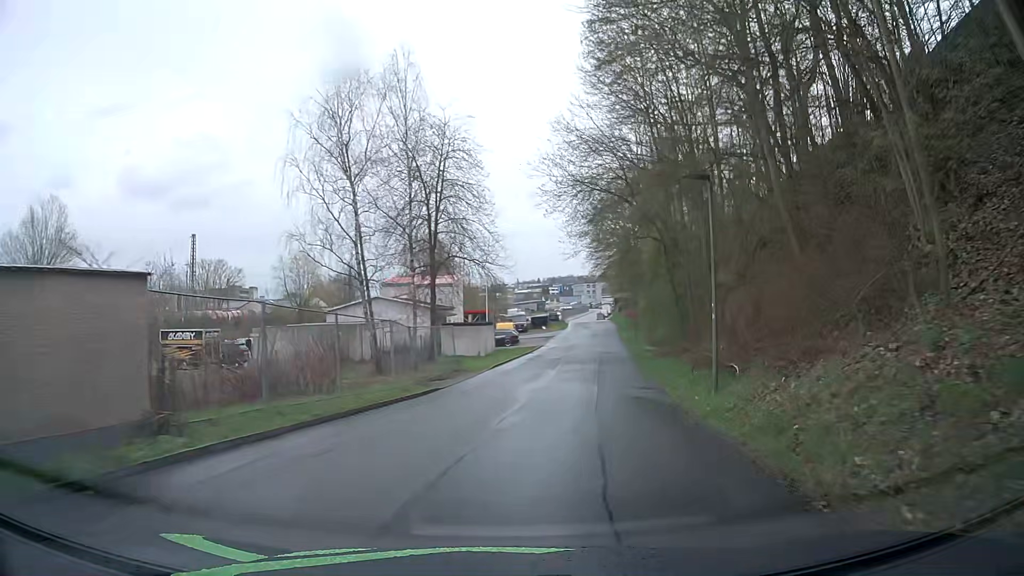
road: residential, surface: asphalt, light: Day
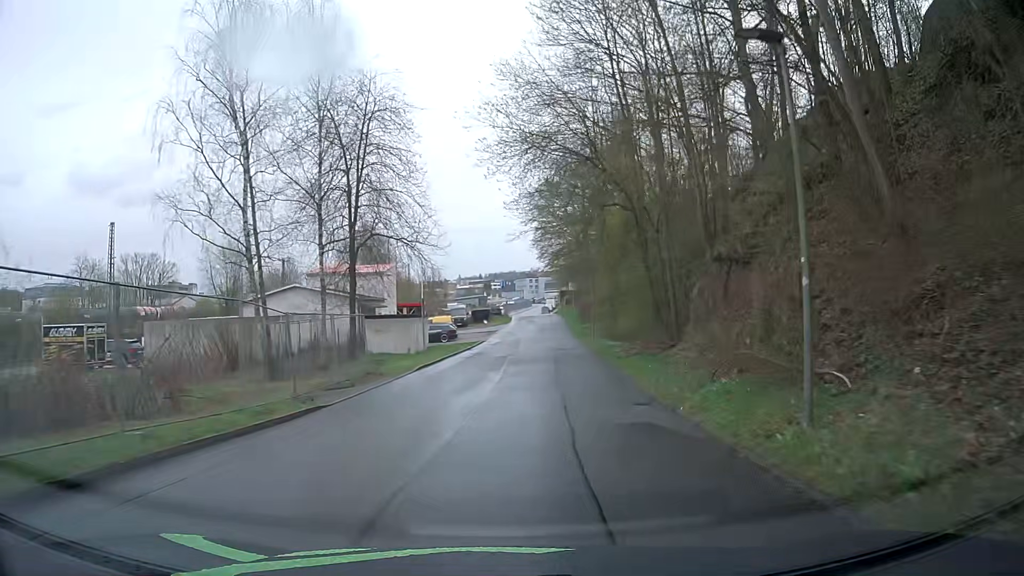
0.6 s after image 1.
(+0.3, +7.1) m; +5°
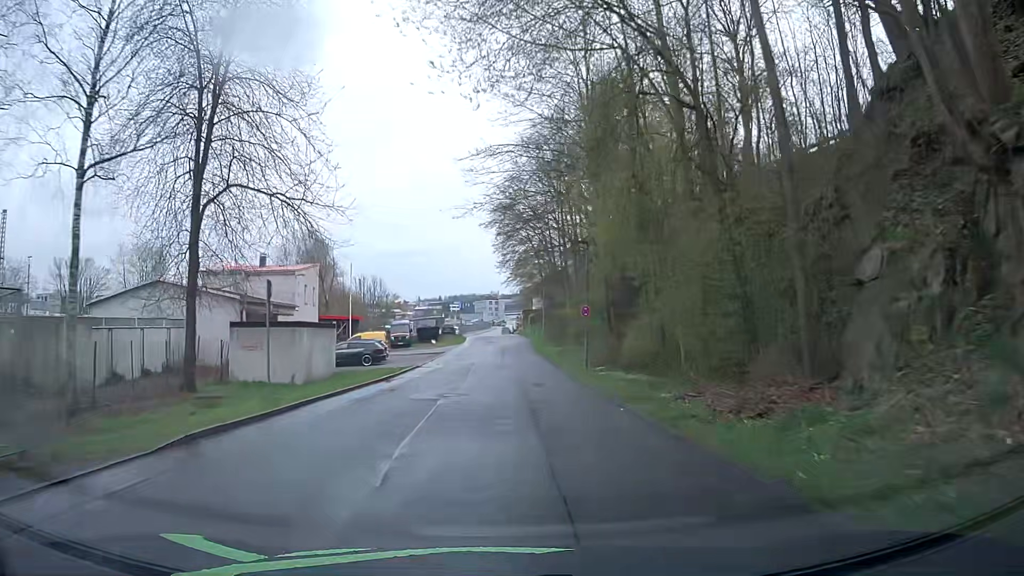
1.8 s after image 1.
(+0.8, +15.1) m; +4°
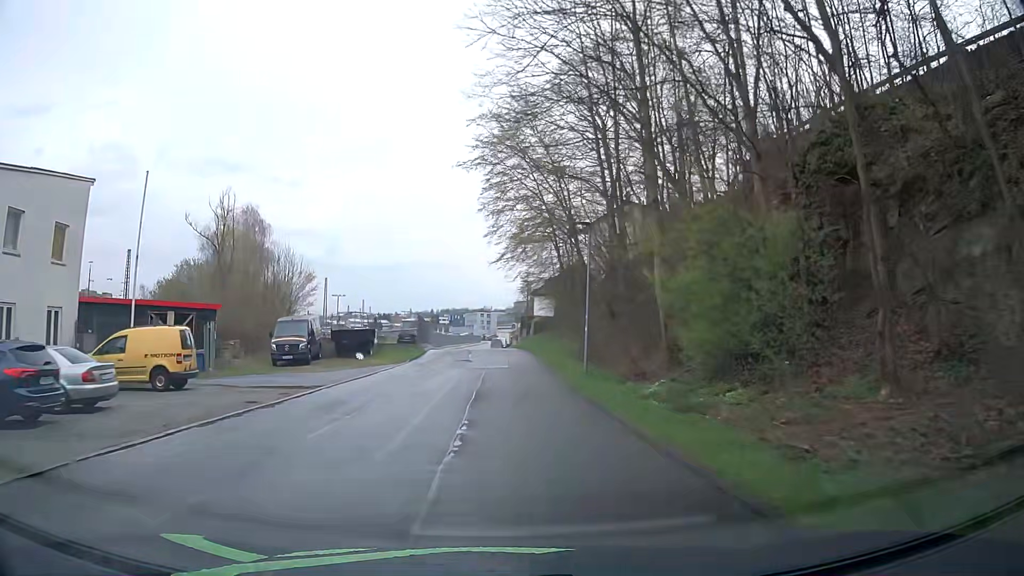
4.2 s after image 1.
(+0.4, +31.9) m; +2°
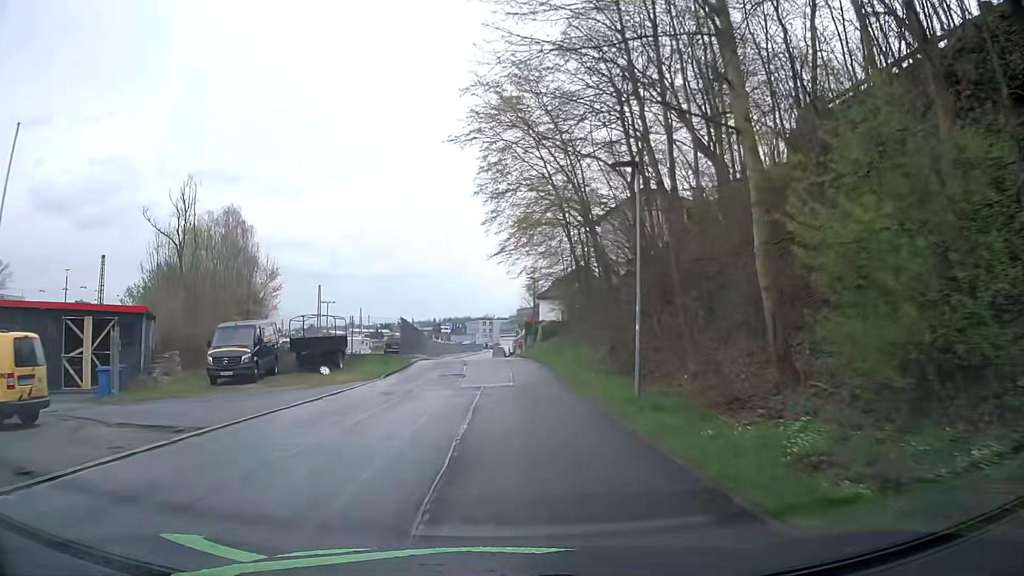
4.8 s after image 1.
(-0.1, +7.9) m; -1°
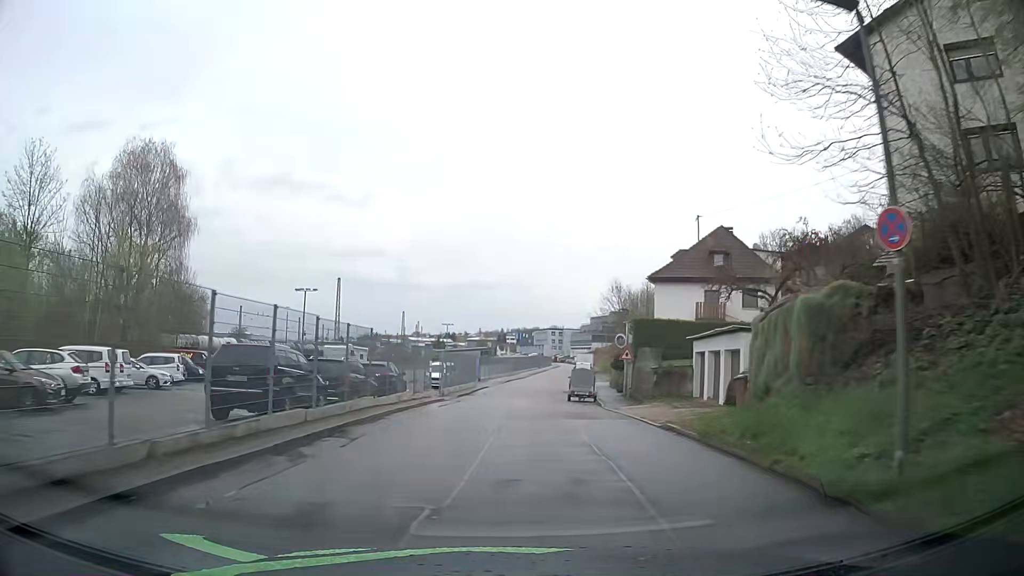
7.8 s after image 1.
(-1.1, +37.5) m; -6°
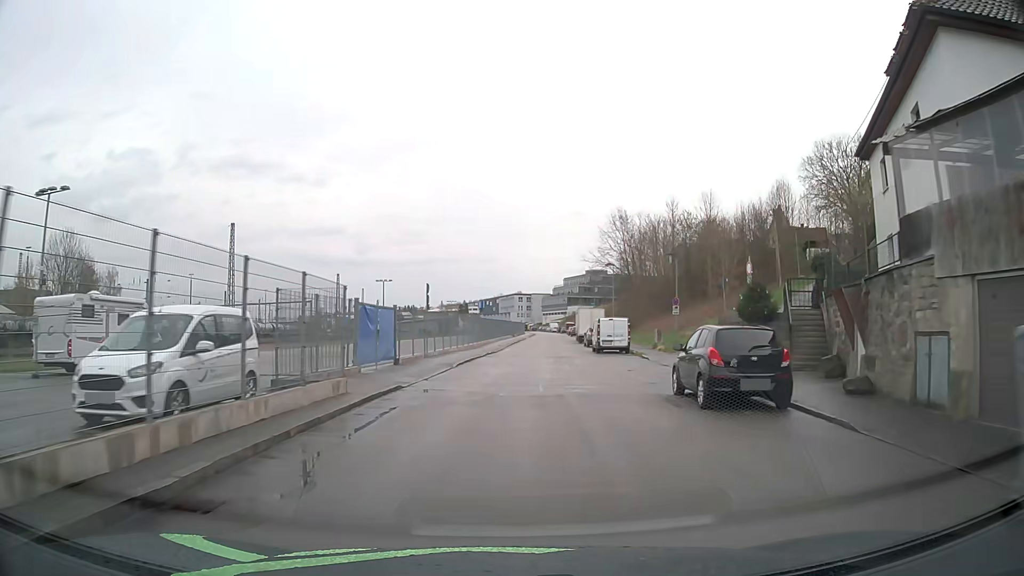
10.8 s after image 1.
(0.0, +35.6) m; +3°
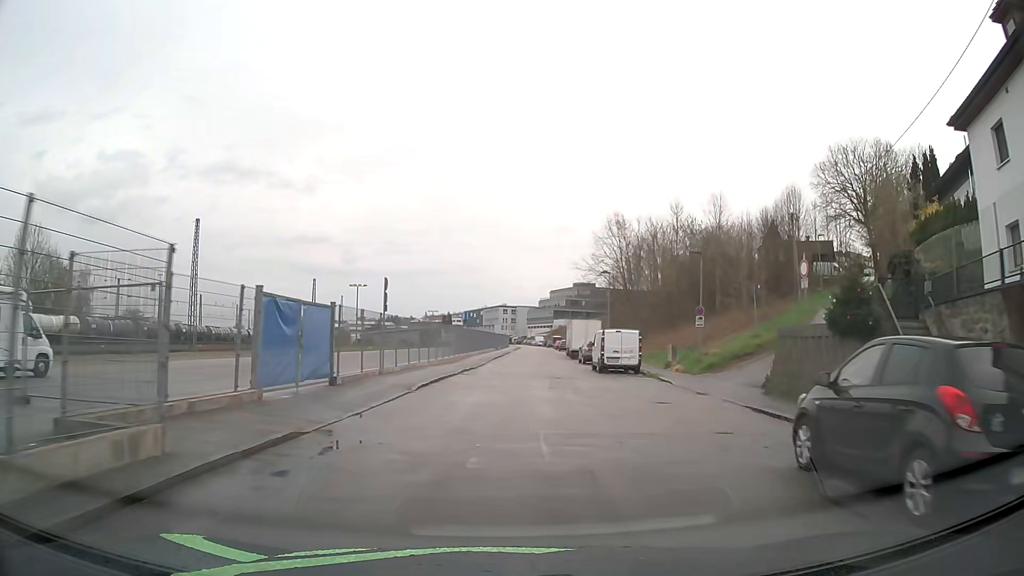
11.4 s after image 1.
(+0.1, +7.2) m; +1°
(0, +10) (+1, +20) (+1, +30) (+2, +40) (+2, +50) (+3, +60) (+3, +70) (+4, +80) (+4, +90) (+5, +100) m
